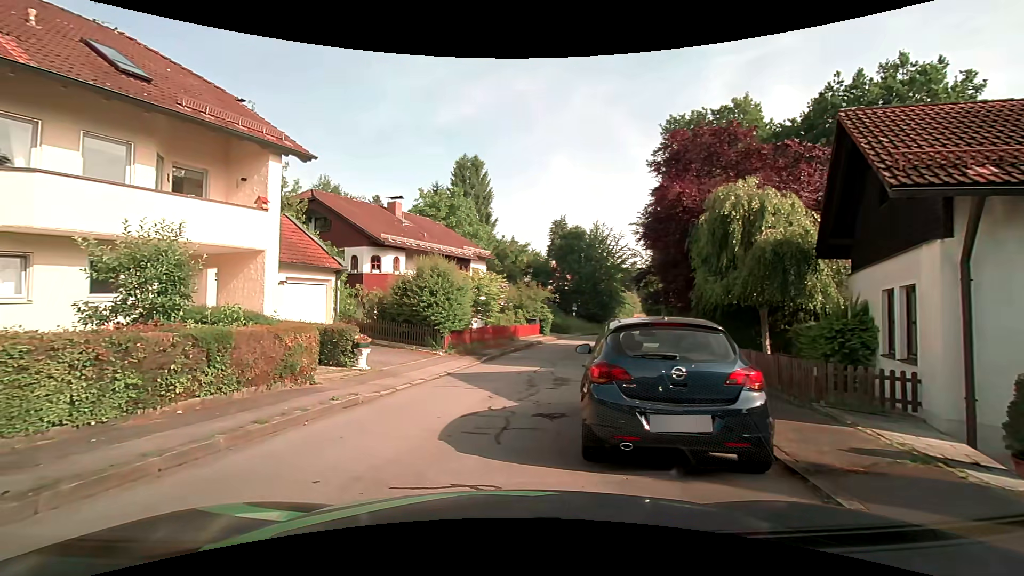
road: residential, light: Day
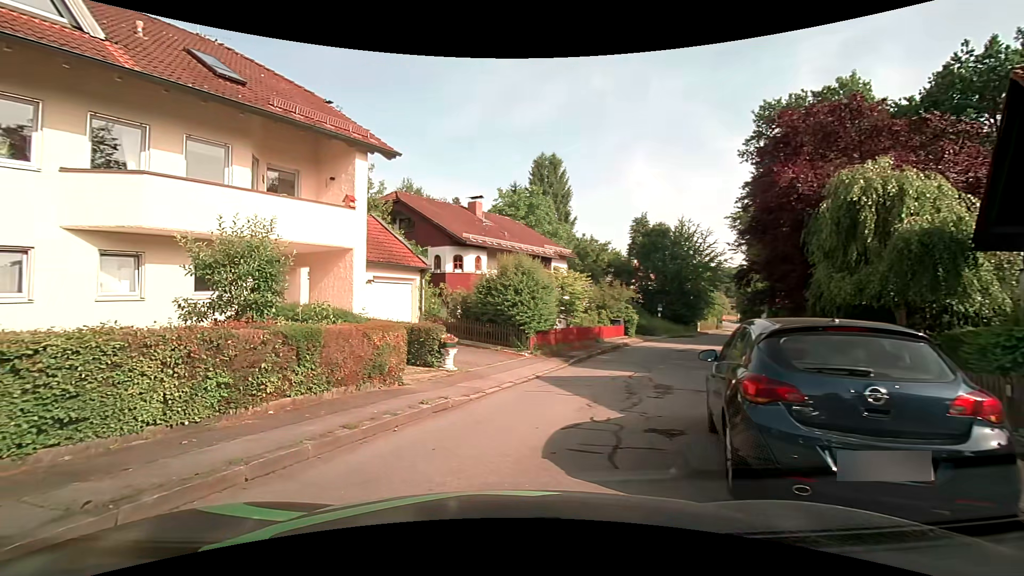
(-0.1, +0.9) m; -11°
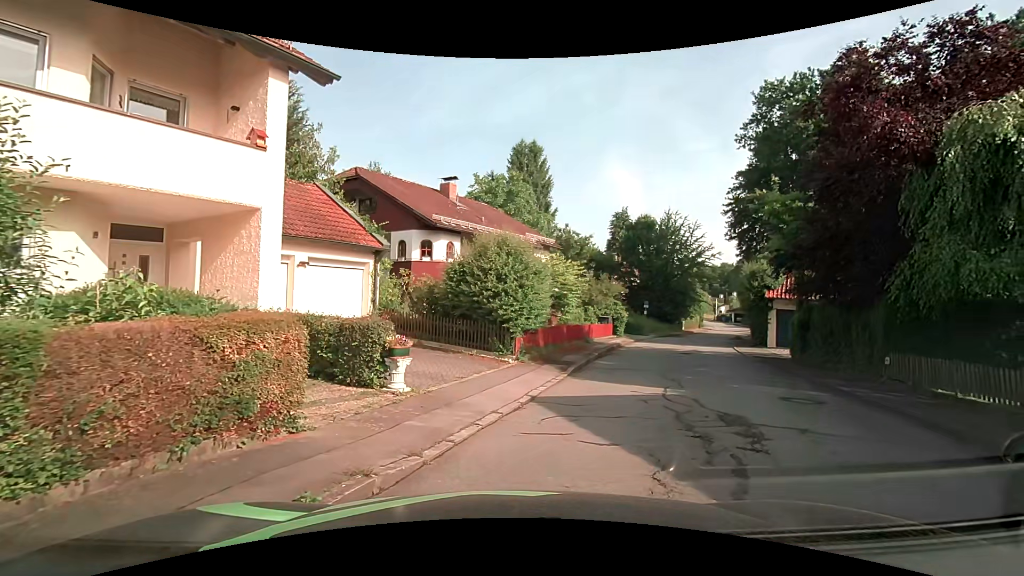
(-0.3, +4.4) m; +2°
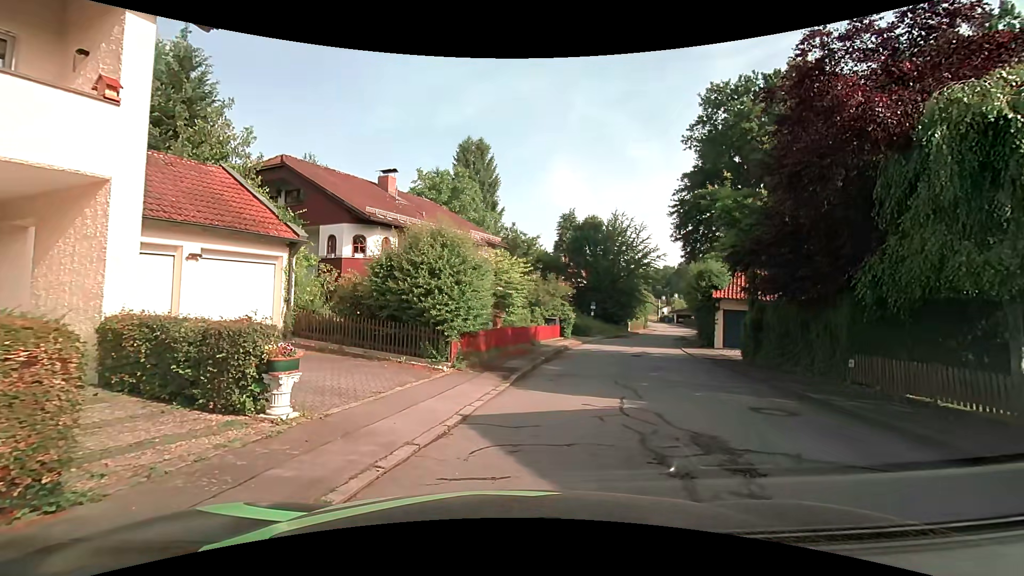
(+0.1, +1.8) m; +7°
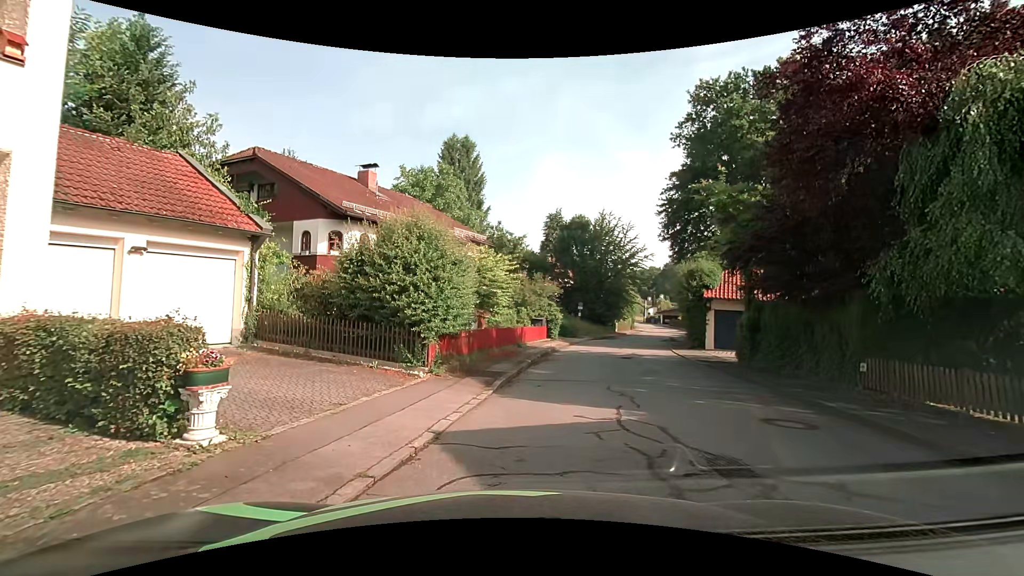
(0.0, +1.1) m; 0°
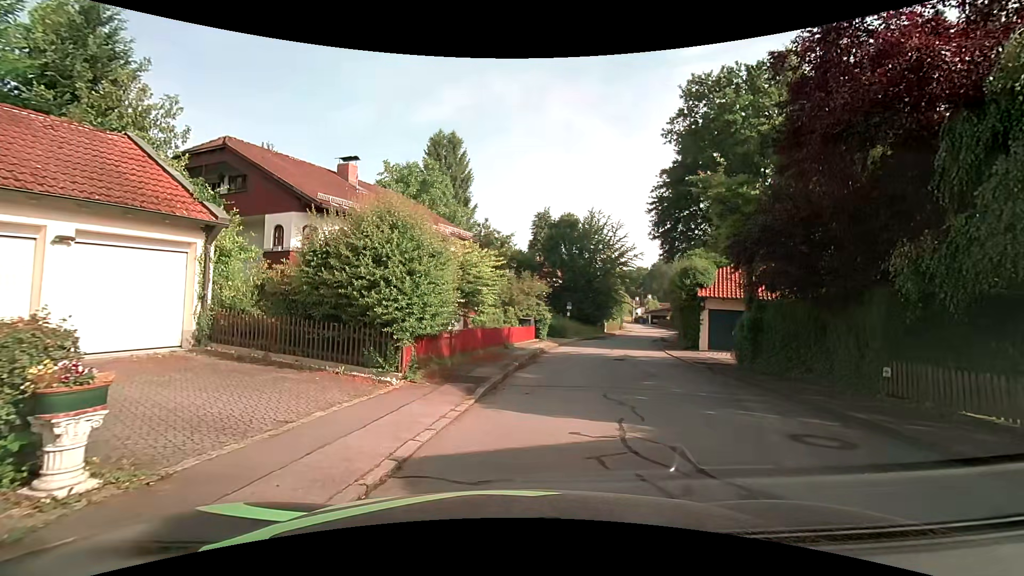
(0.0, +1.2) m; +4°
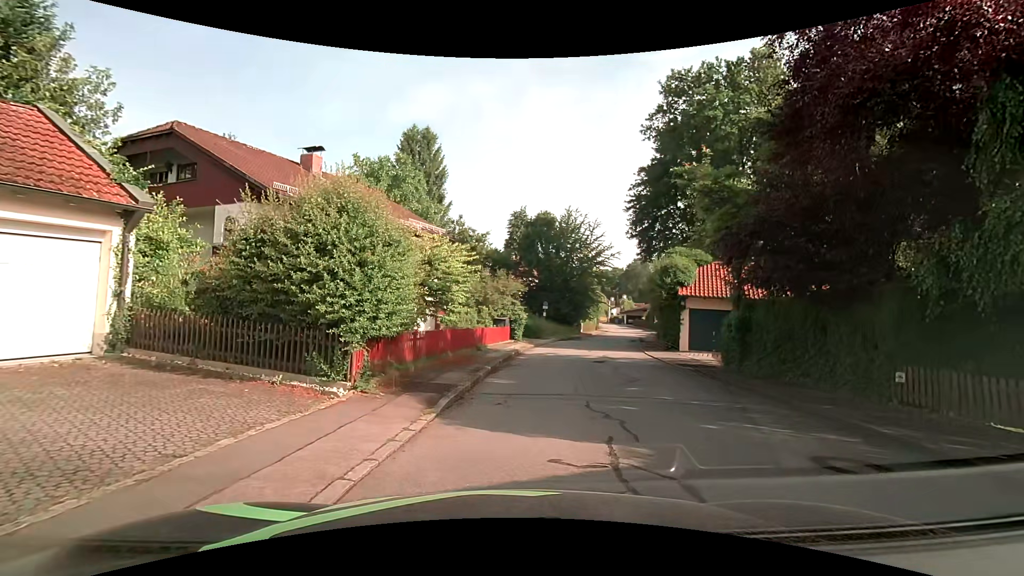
(0.0, +1.3) m; +3°
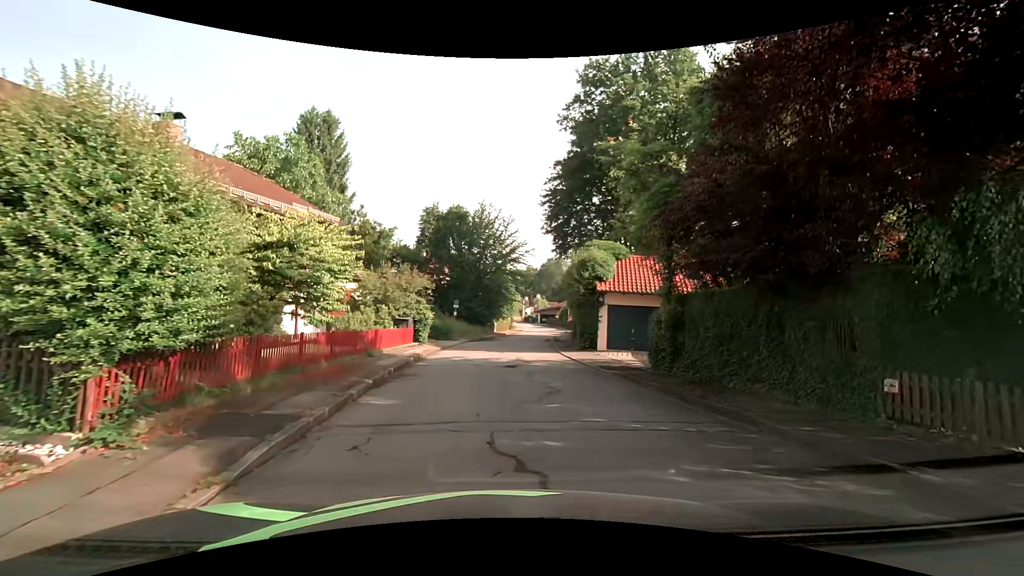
(+0.1, +2.9) m; +9°
(+1, +10) (+1, +20) (+1, +30) (+1, +40) (+3, +50) (+4, +60) (+5, +70) (+6, +80) (+5, +90) (+4, +100) m
